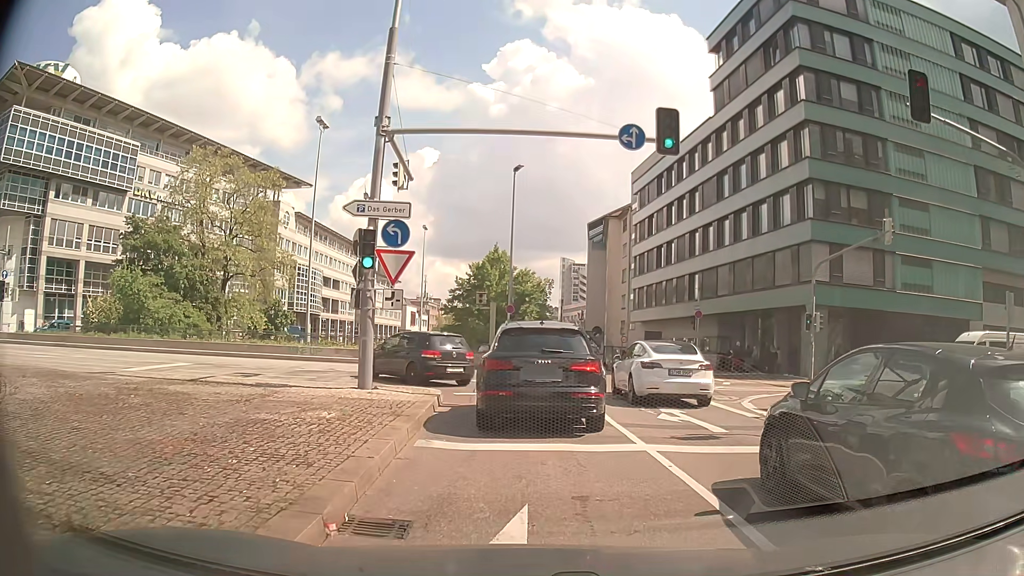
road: primary_link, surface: asphalt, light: Day
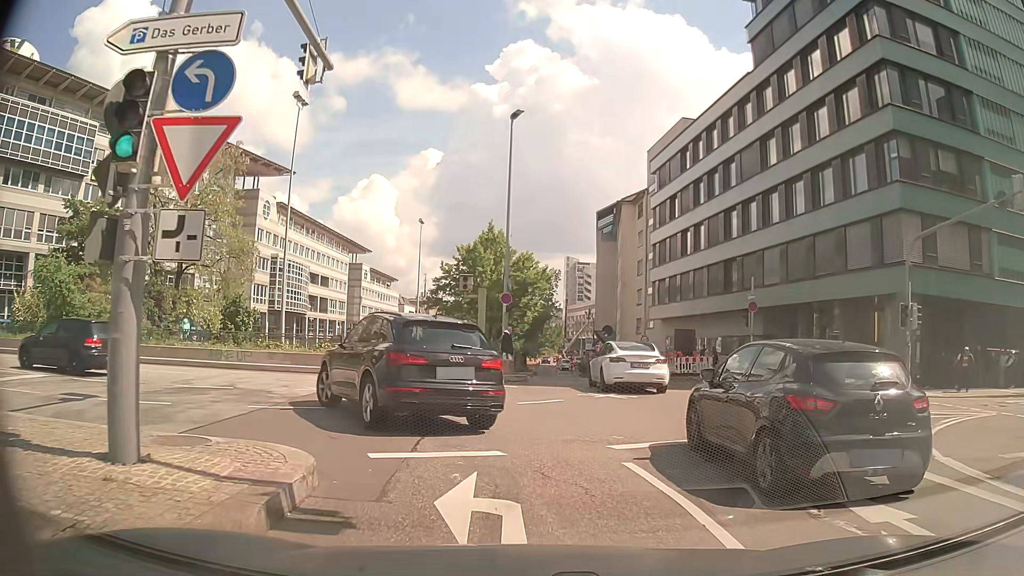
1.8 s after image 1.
(0.0, +8.7) m; -1°
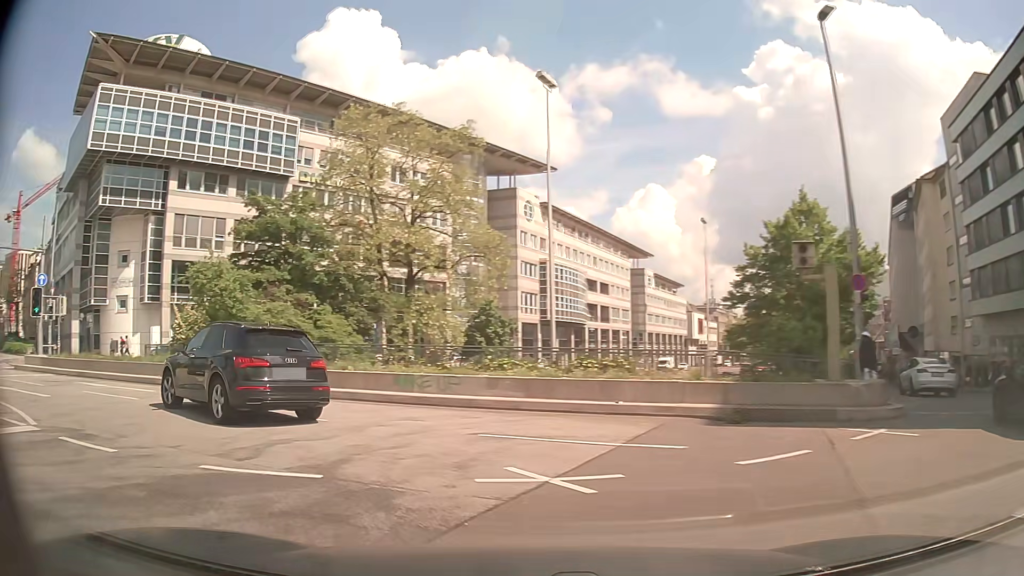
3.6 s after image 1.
(-1.2, +9.2) m; -21°
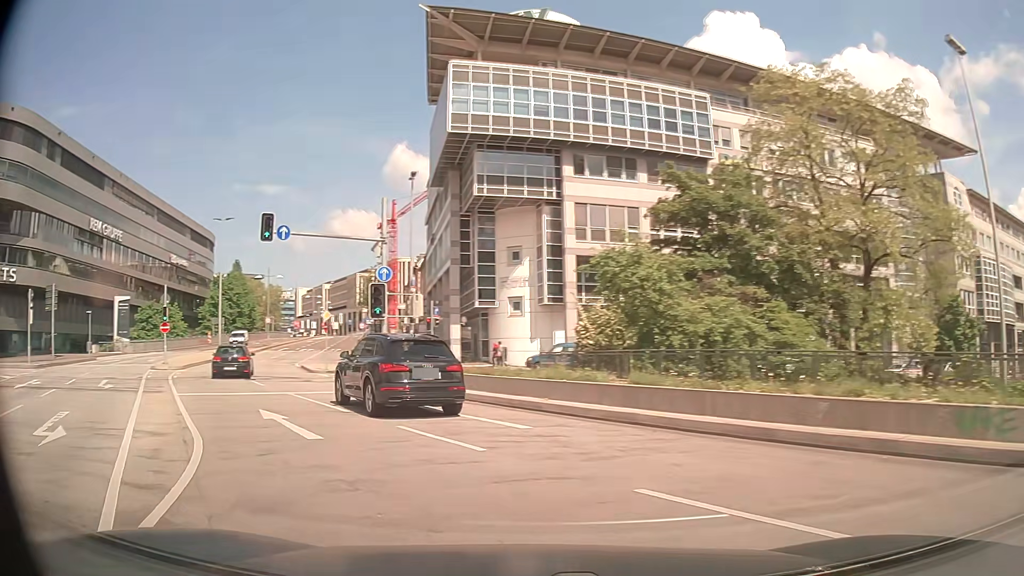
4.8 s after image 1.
(-2.4, +6.9) m; -37°
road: primary
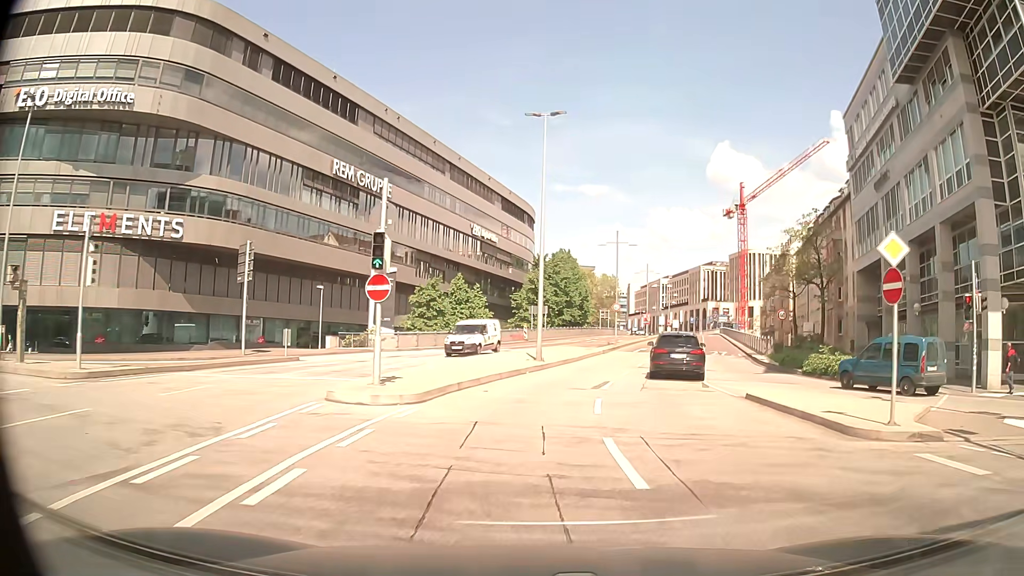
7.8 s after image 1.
(-10.7, +22.3) m; -30°
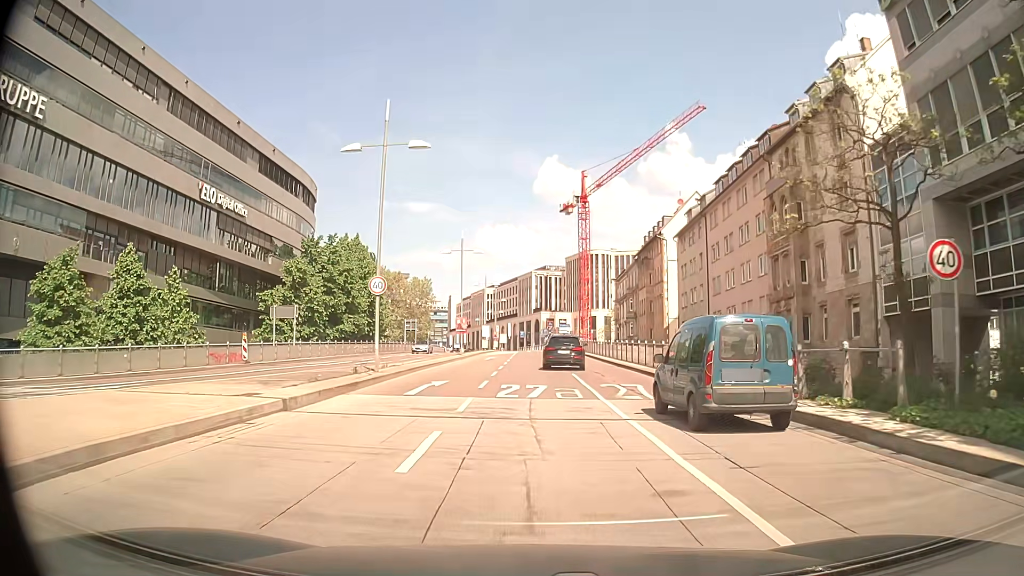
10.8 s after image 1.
(+5.4, +28.4) m; +15°
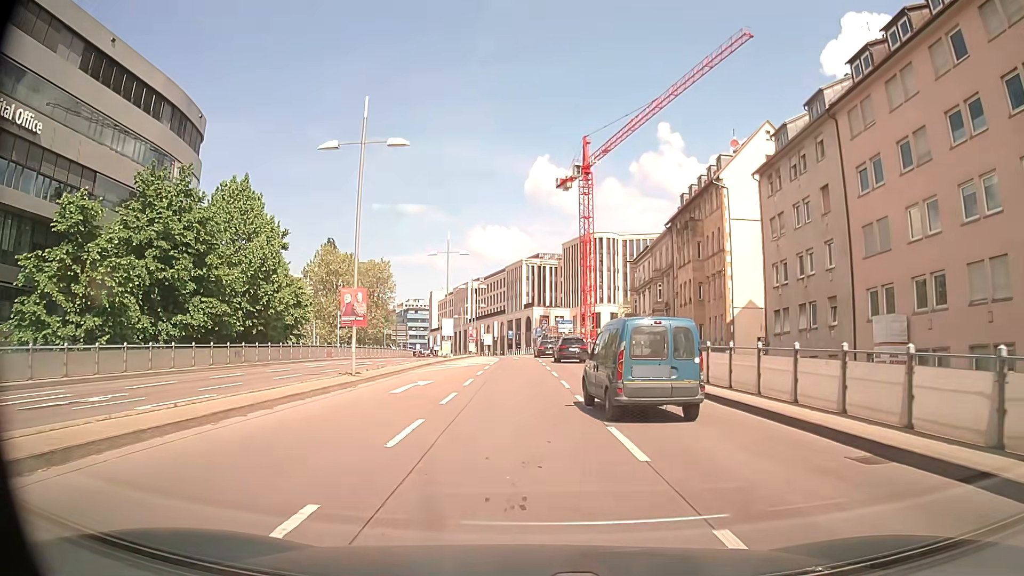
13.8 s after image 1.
(+0.5, +28.3) m; +1°
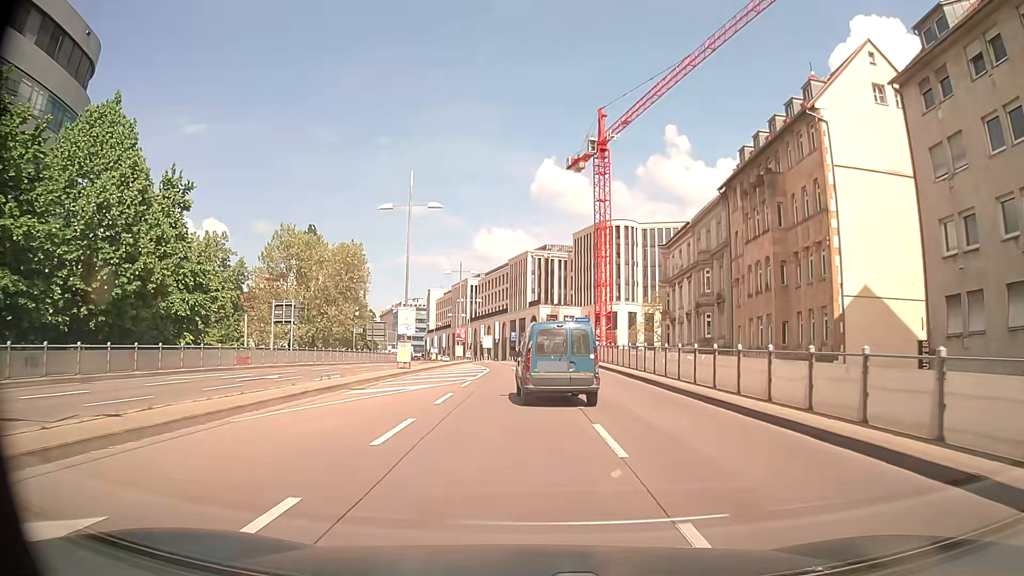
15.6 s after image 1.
(-0.1, +18.2) m; -1°
(0, +10) (0, +20) (+1, +30) (+2, +40) (+1, +50) (0, +60) (-1, +70) (-2, +80) (-3, +90) (-4, +100) m
